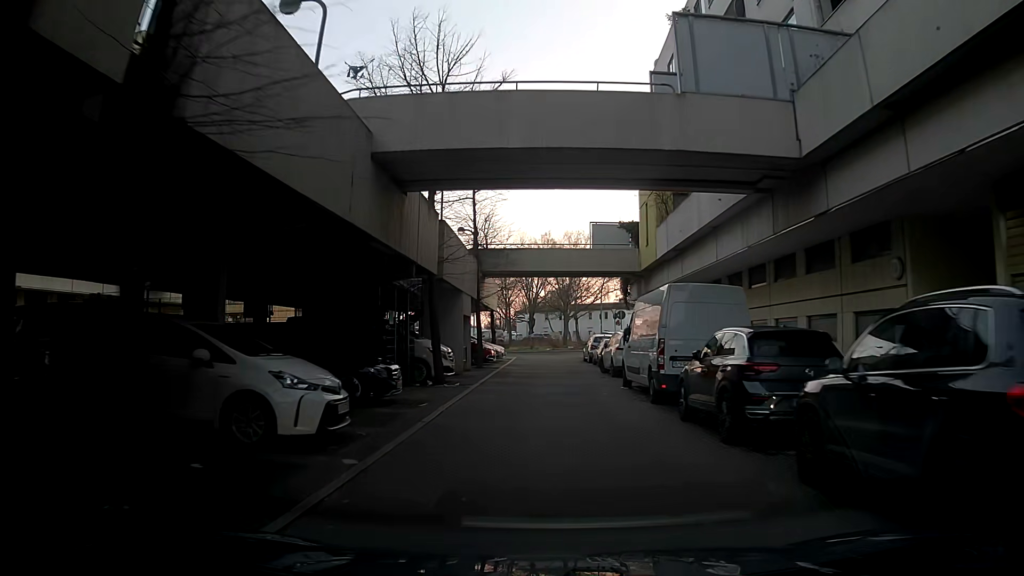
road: residential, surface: asphalt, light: Day
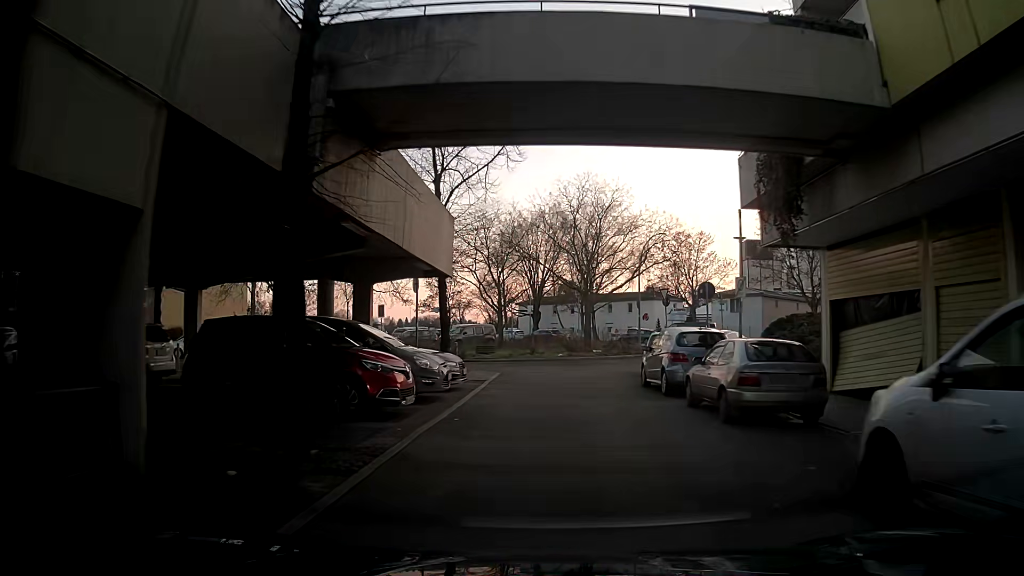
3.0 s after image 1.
(-0.3, +22.3) m; -2°
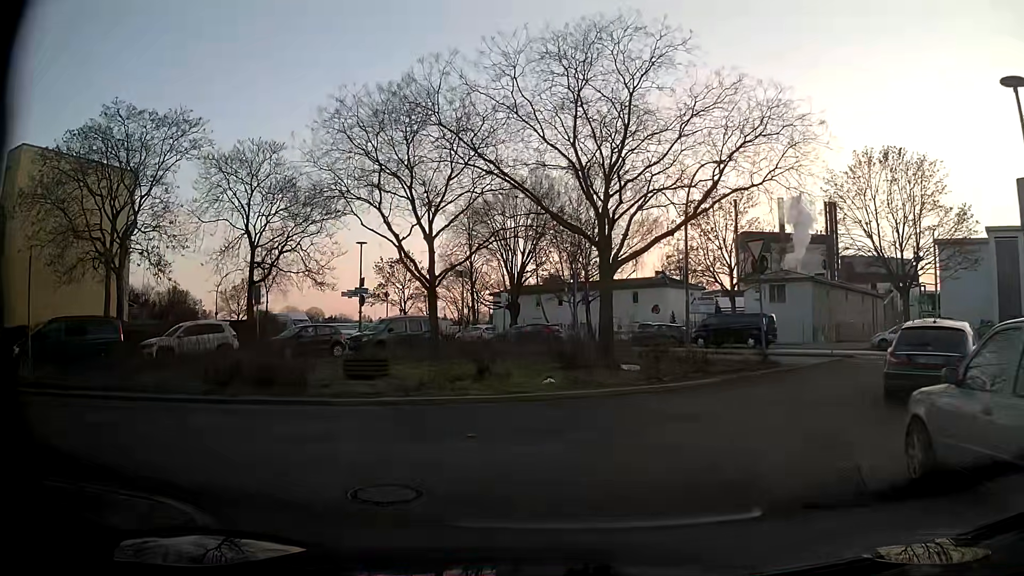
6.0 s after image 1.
(+0.3, +18.9) m; +3°
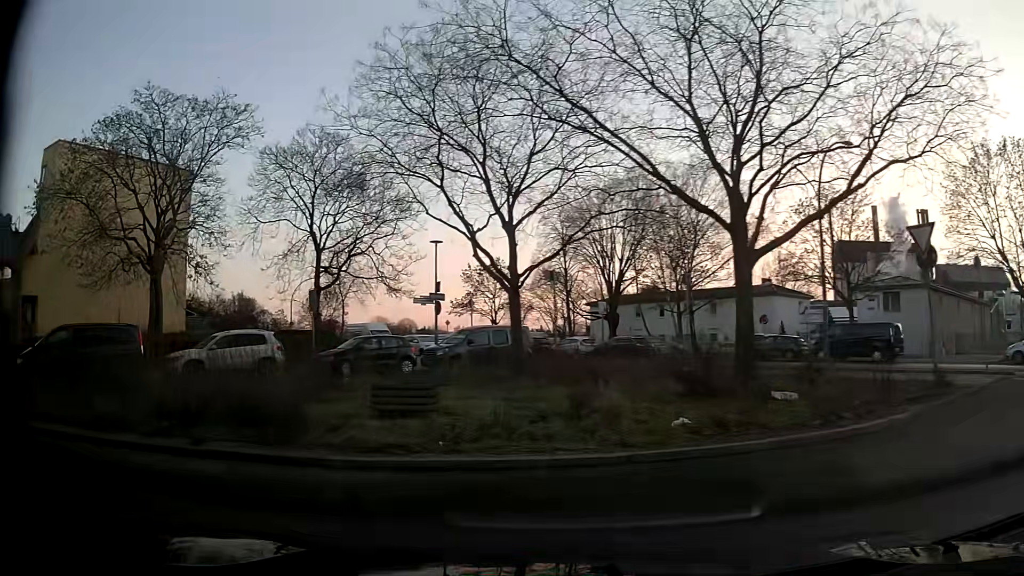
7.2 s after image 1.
(-0.2, +4.4) m; -8°
